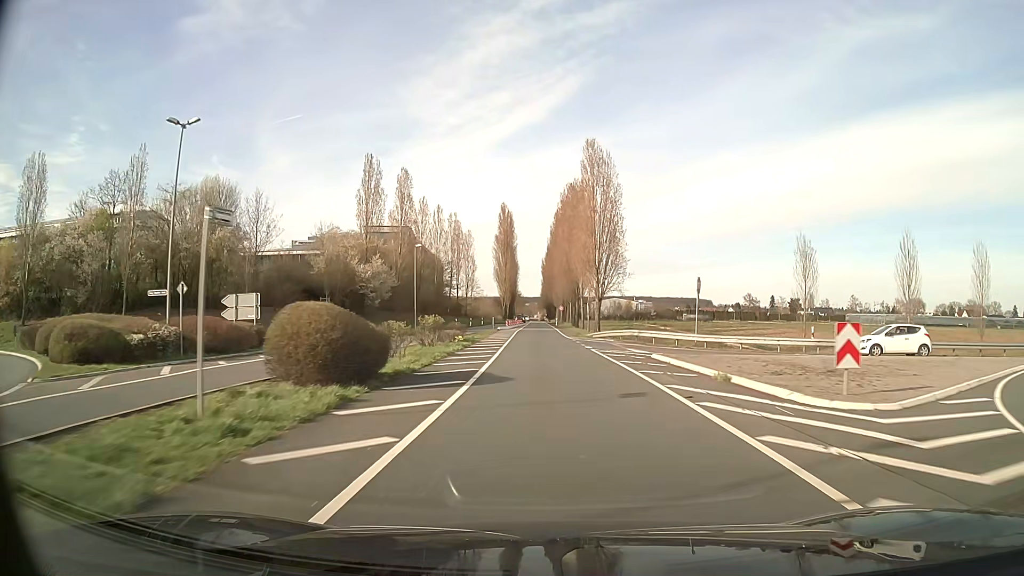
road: tertiary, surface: asphalt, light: Day
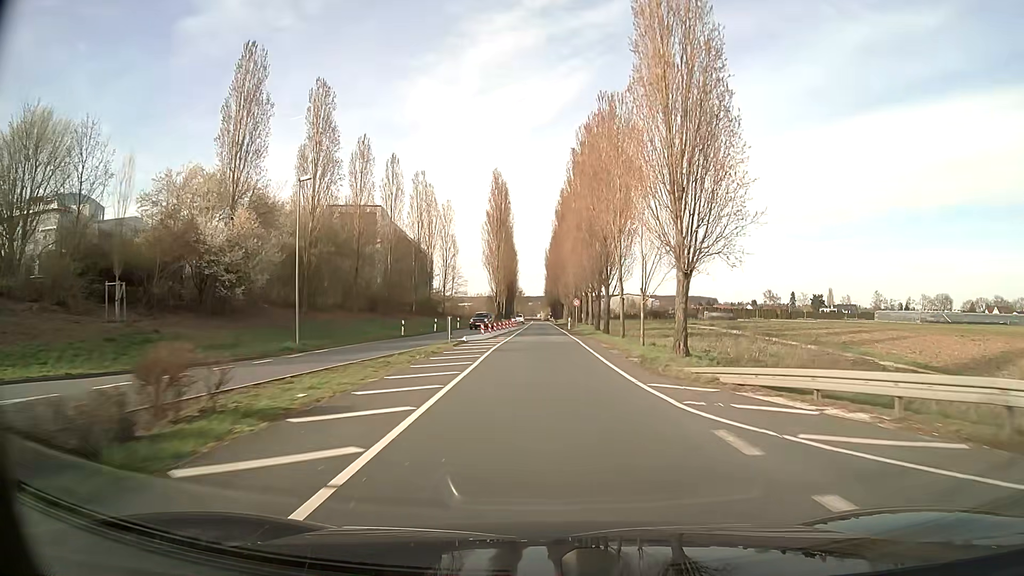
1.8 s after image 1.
(-0.1, +32.1) m; 0°
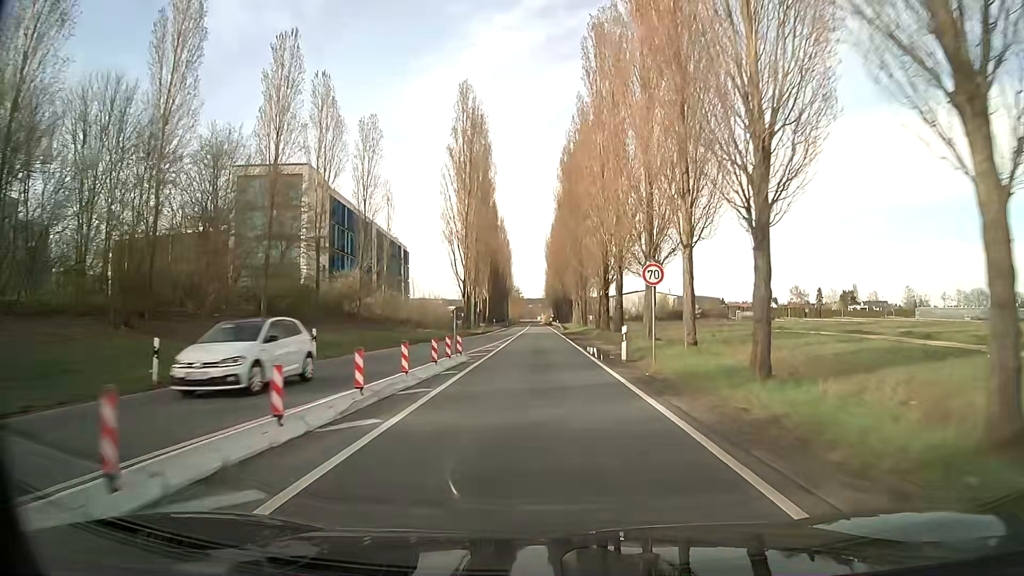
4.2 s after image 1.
(+0.1, +42.0) m; 0°
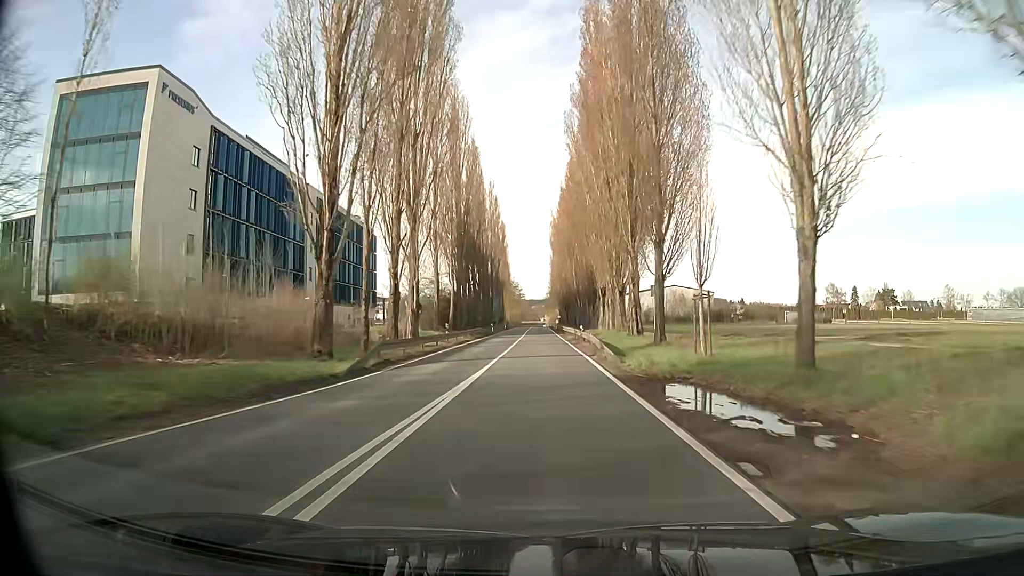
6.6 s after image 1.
(-0.5, +41.7) m; -1°
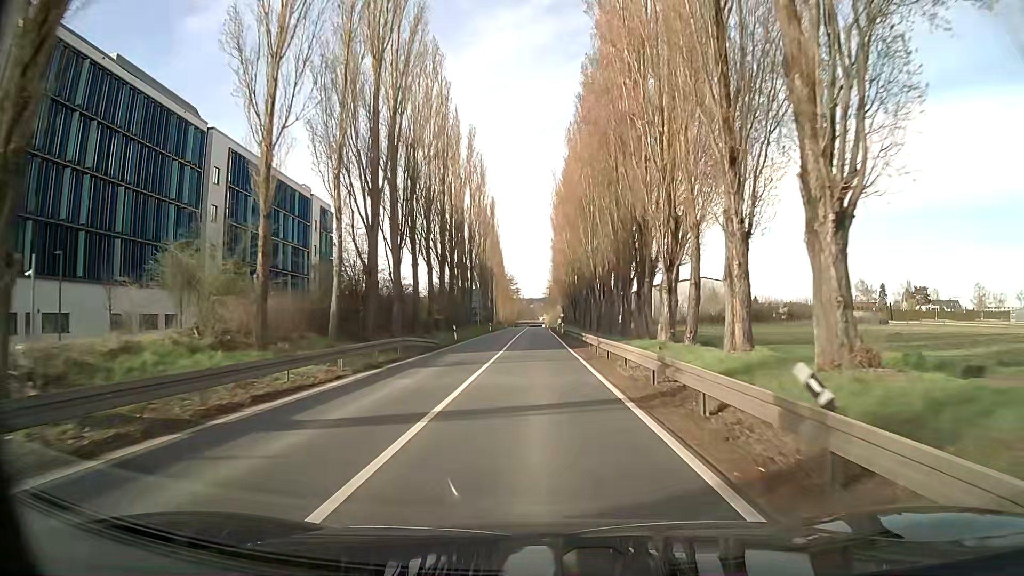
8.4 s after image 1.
(-0.1, +31.5) m; -1°
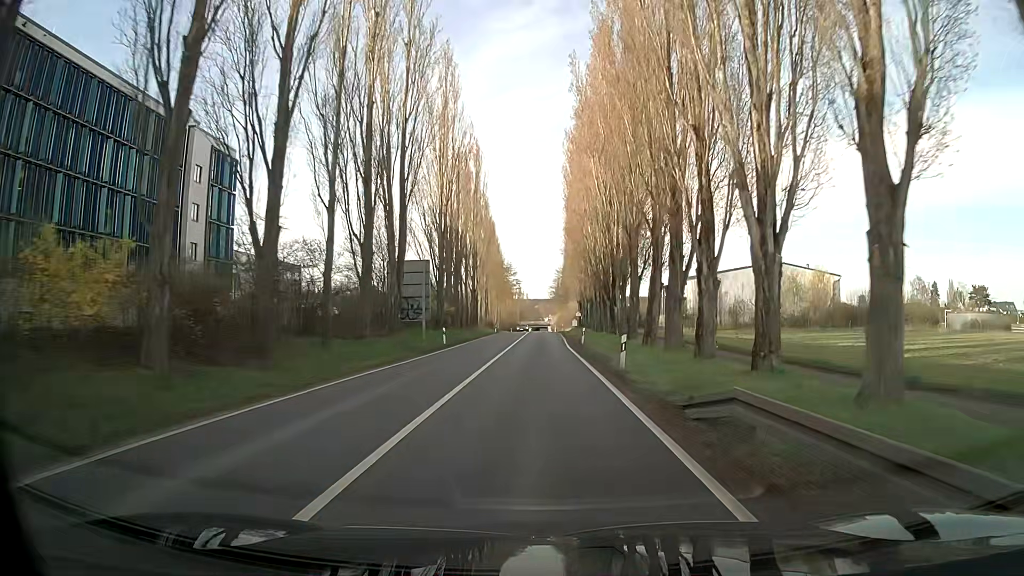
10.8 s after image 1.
(+0.4, +42.4) m; 0°
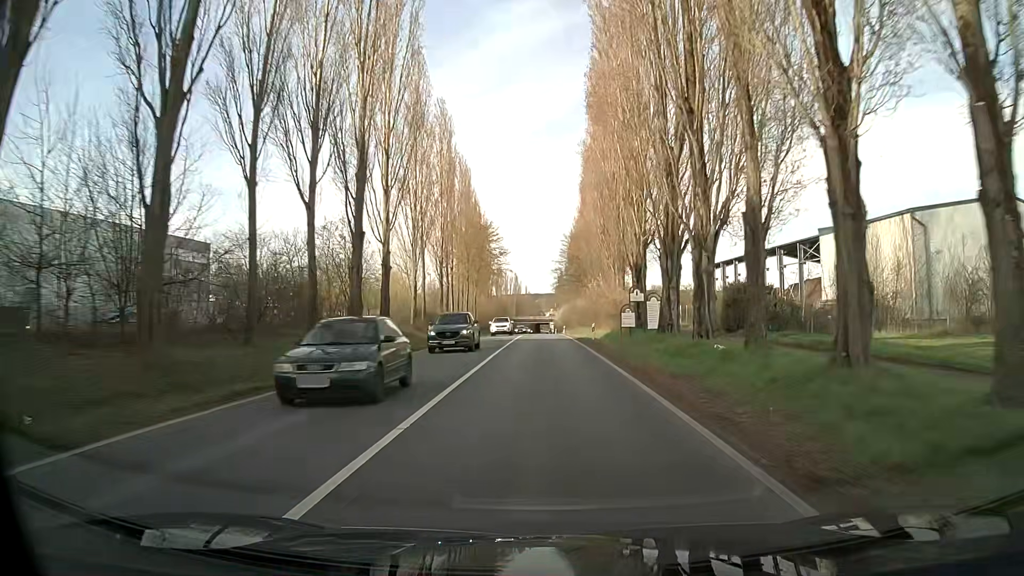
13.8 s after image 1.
(+0.1, +53.9) m; +1°
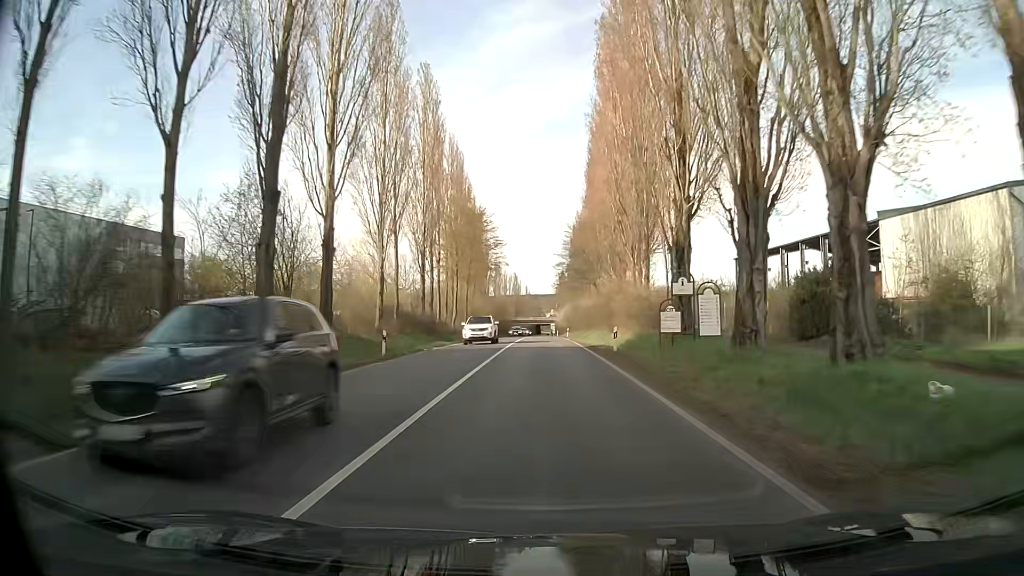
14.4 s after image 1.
(-0.1, +10.9) m; 0°
(0, +10) (0, +20) (0, +30) (0, +40) (0, +50) (-1, +60) (-1, +70) (-1, +80) (-1, +90) (-1, +100) m
